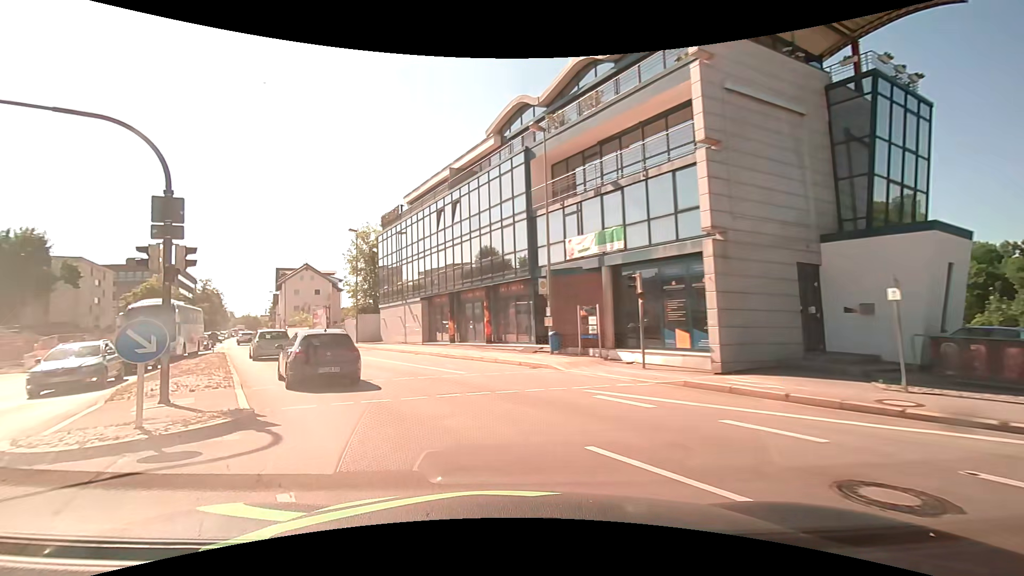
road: primary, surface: asphalt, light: Day
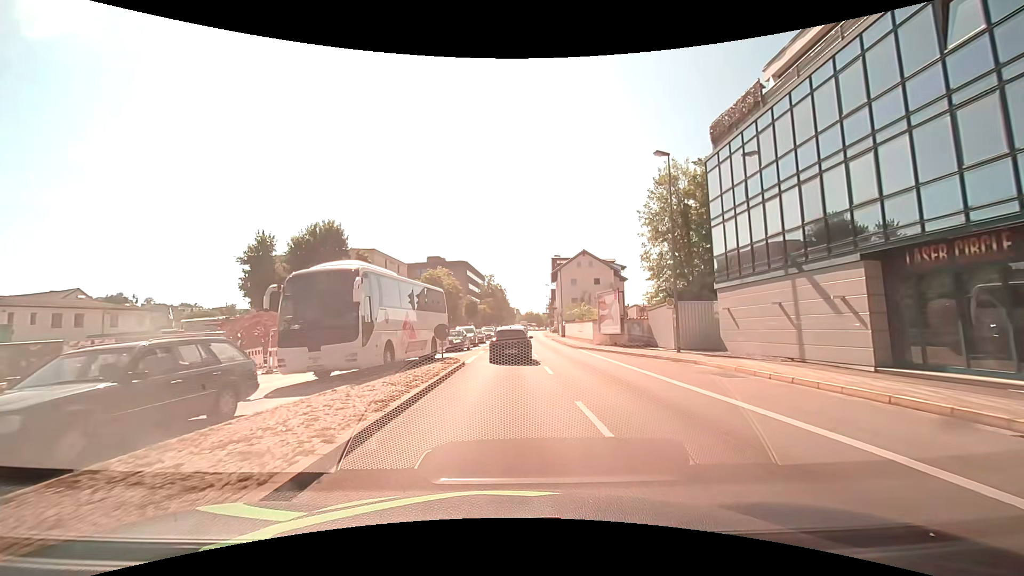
(-7.6, +19.3) m; -32°
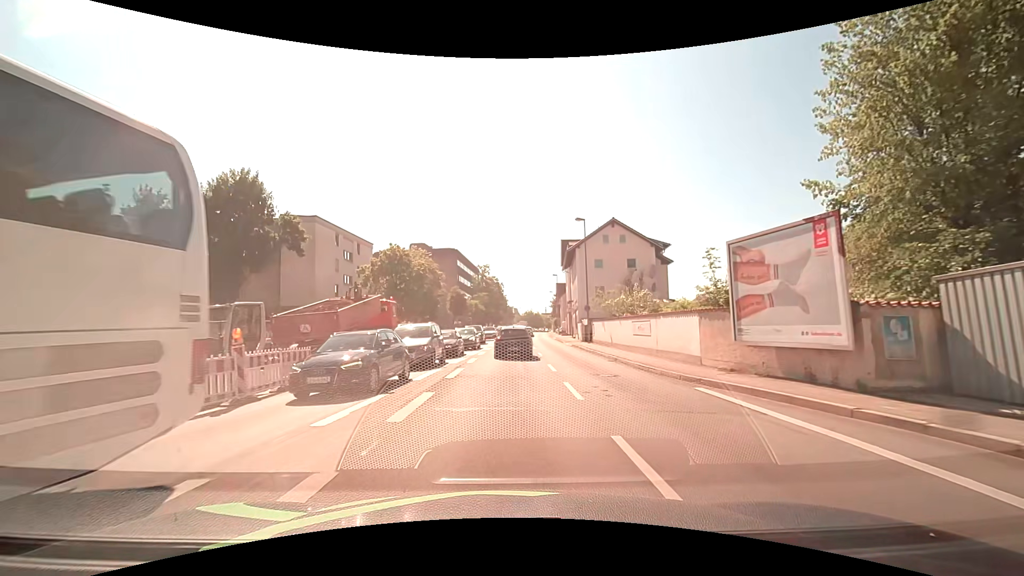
(+0.3, +21.2) m; +1°
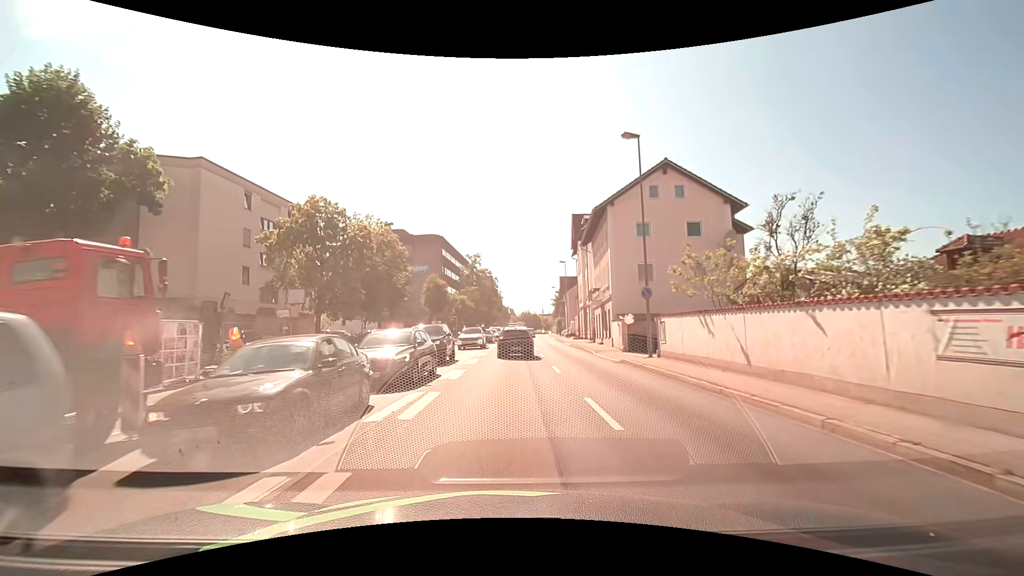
(-0.1, +18.2) m; 0°
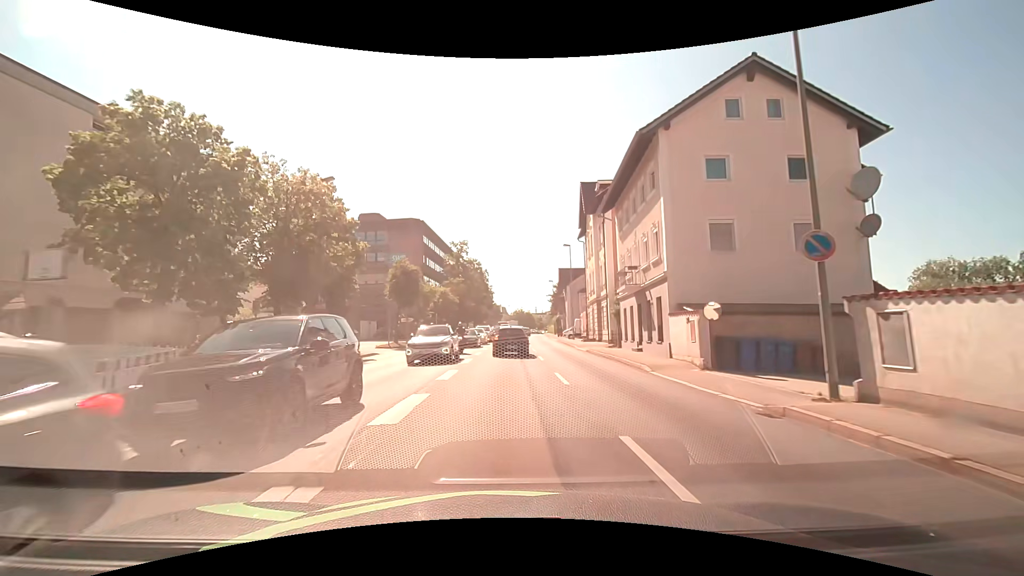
(+0.1, +12.7) m; +1°
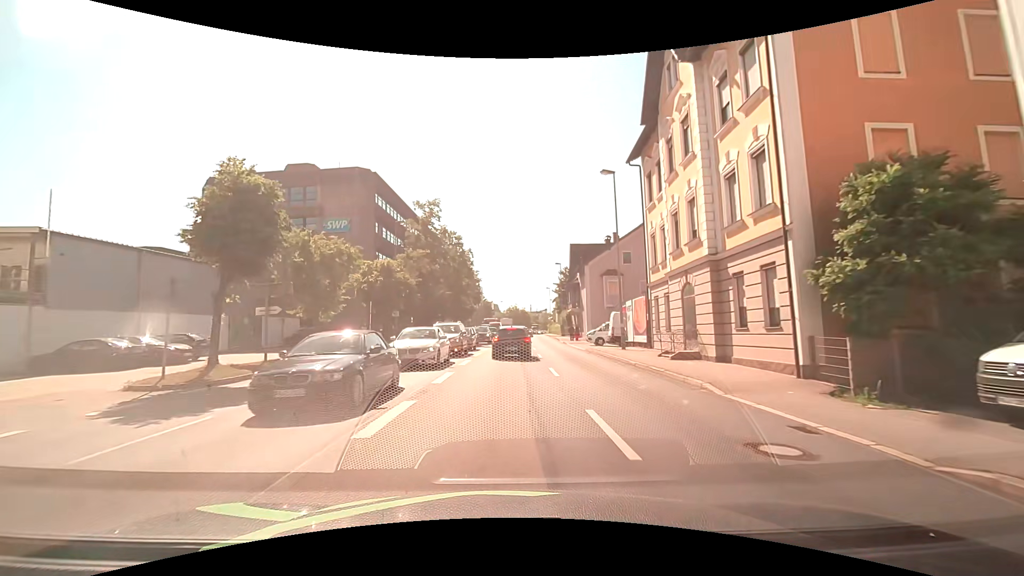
(+0.3, +24.8) m; +1°
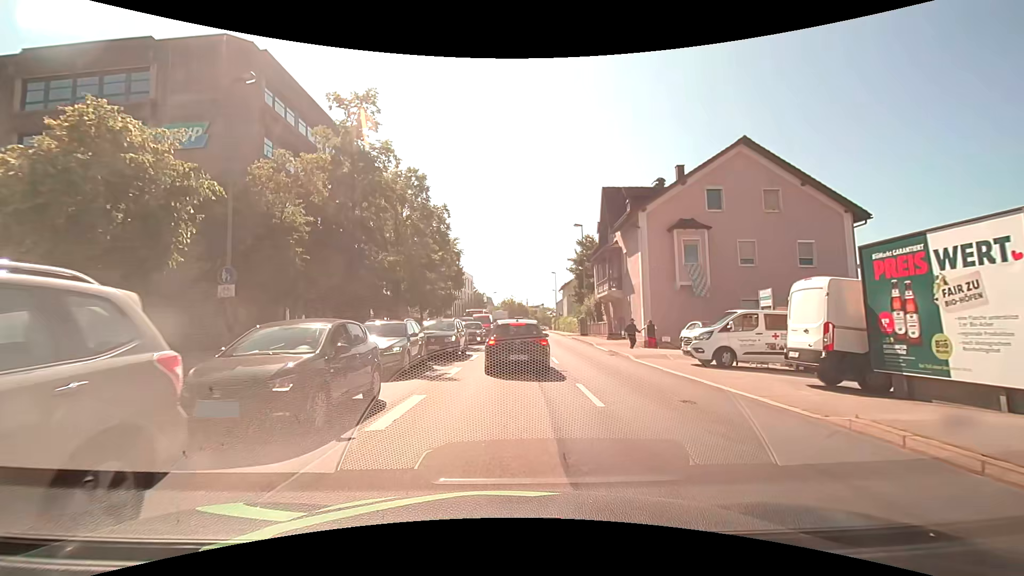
(+0.3, +23.3) m; 0°
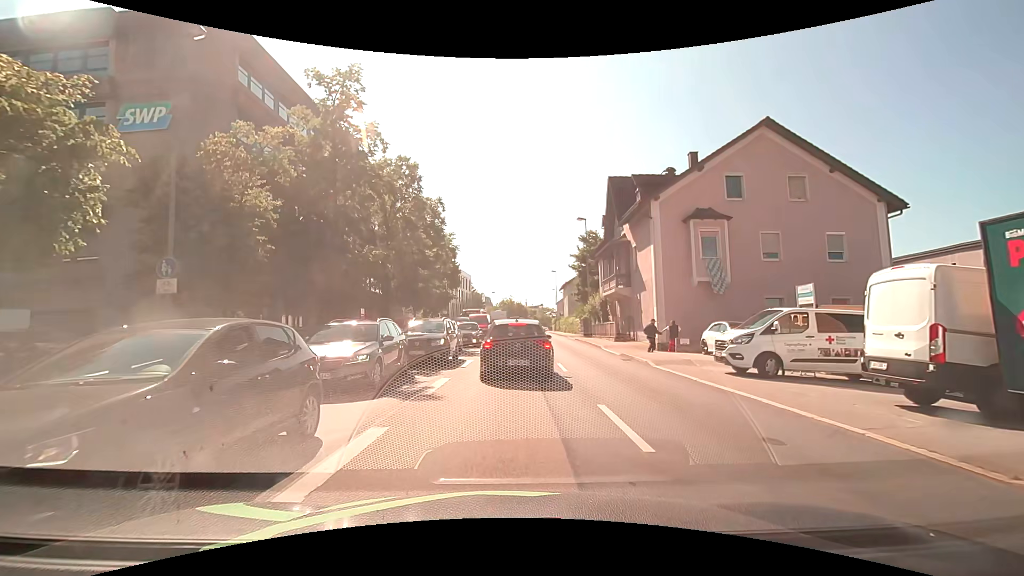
(0.0, +2.7) m; 0°
